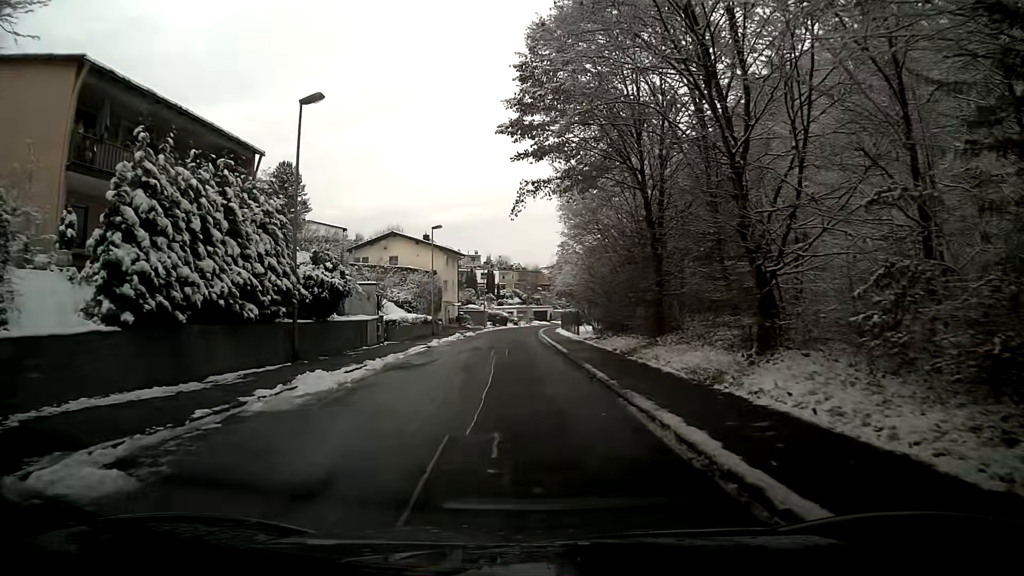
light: Day
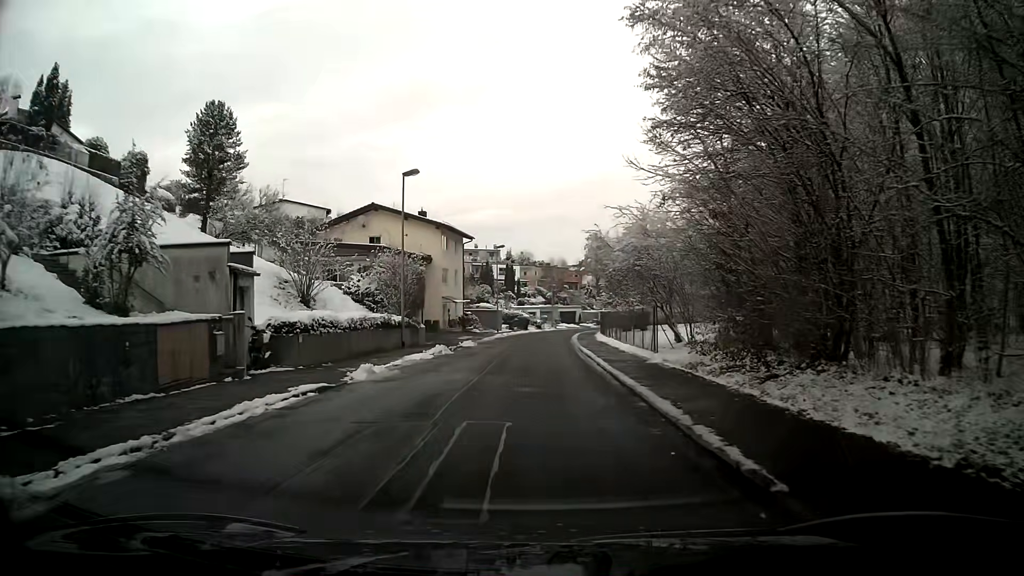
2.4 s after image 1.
(-0.4, +19.5) m; -2°
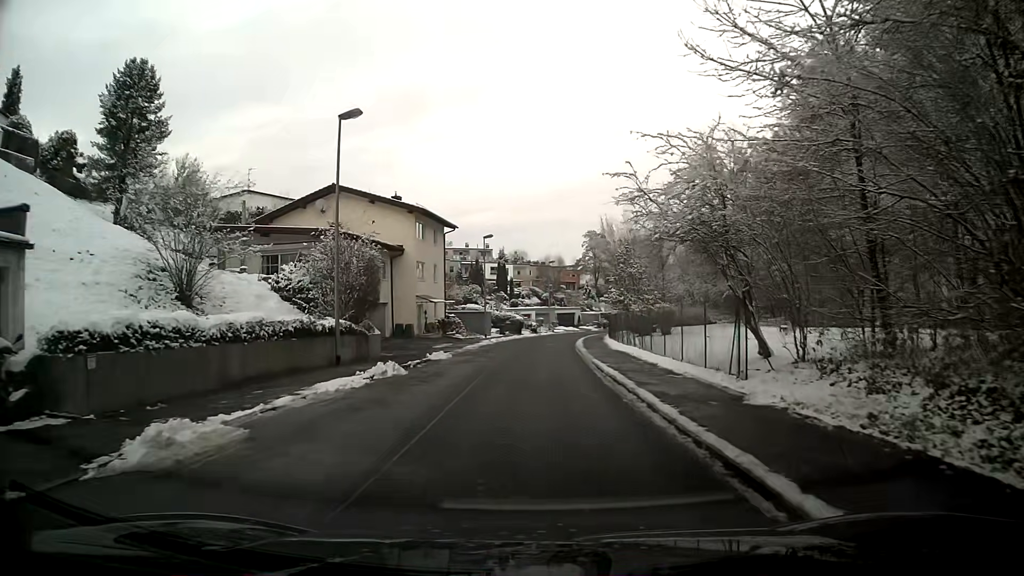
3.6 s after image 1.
(0.0, +9.8) m; +1°
